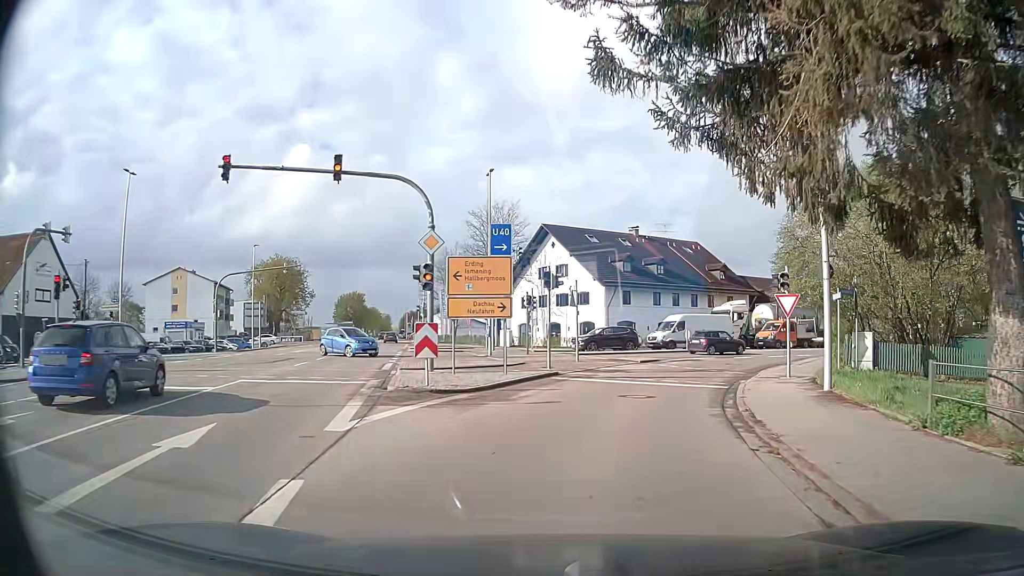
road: secondary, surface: asphalt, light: Day
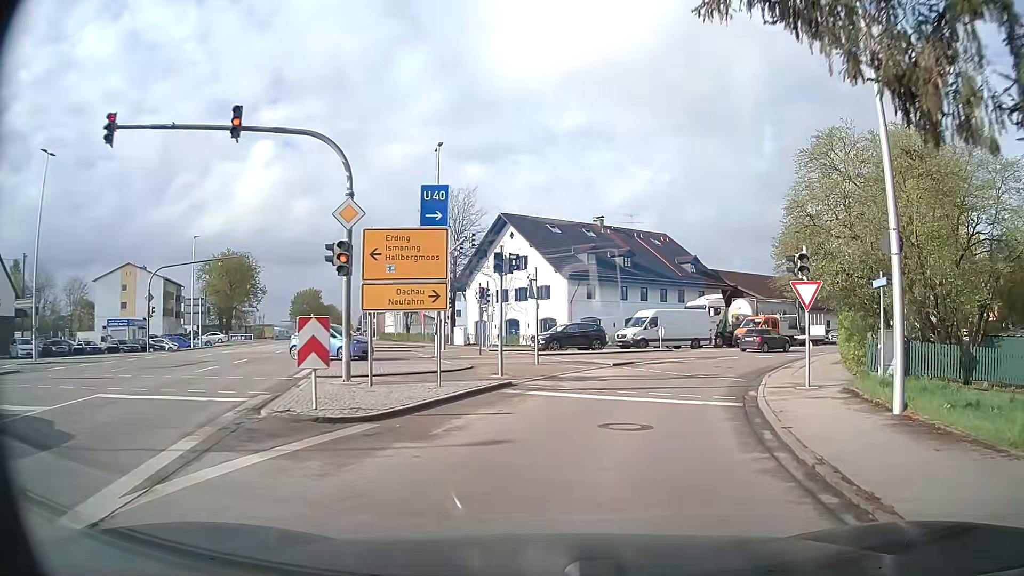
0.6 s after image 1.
(+0.1, +4.8) m; +2°
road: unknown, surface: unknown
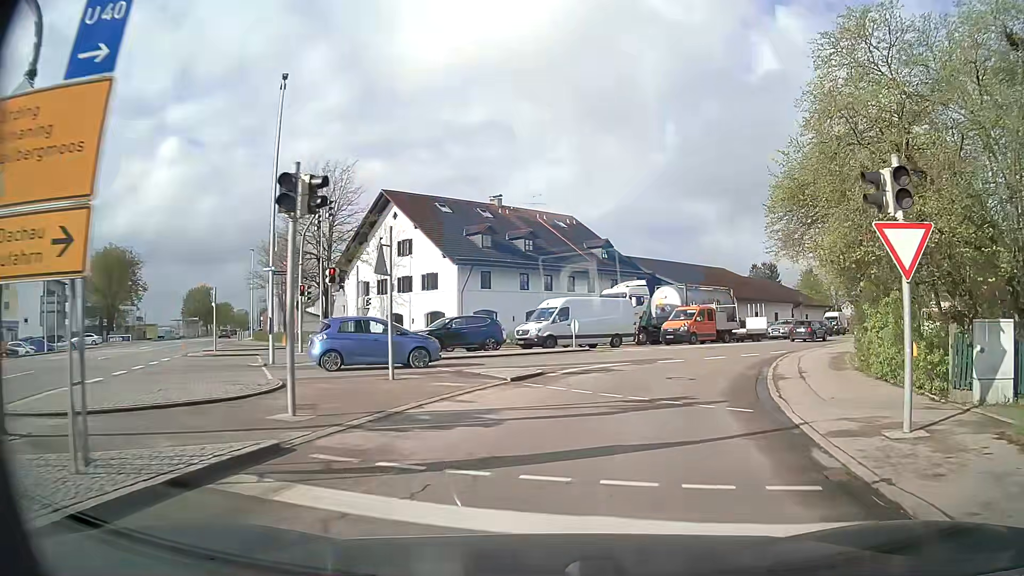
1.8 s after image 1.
(+0.7, +9.0) m; +9°
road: secondary_link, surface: asphalt
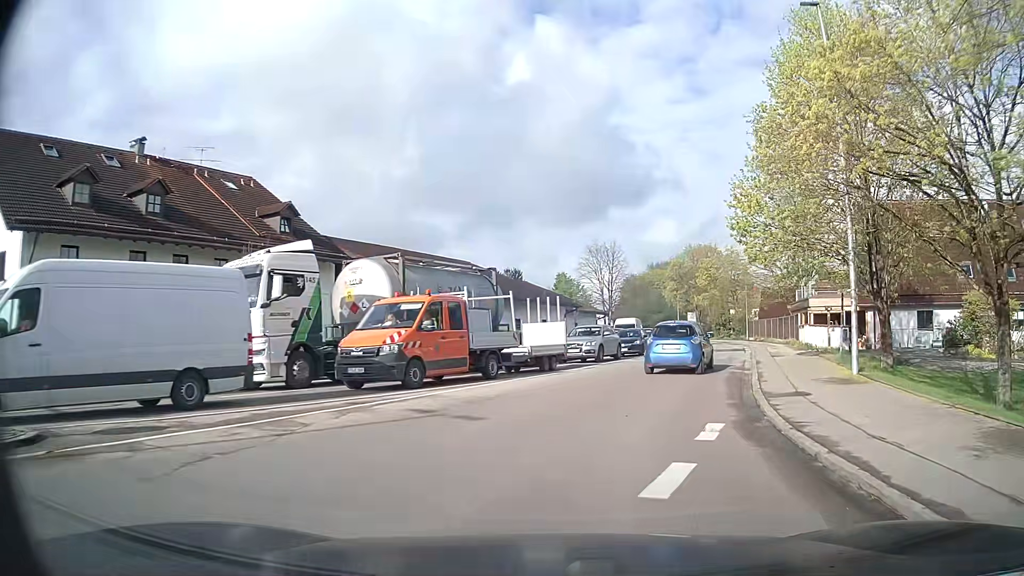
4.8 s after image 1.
(+4.6, +23.1) m; +22°
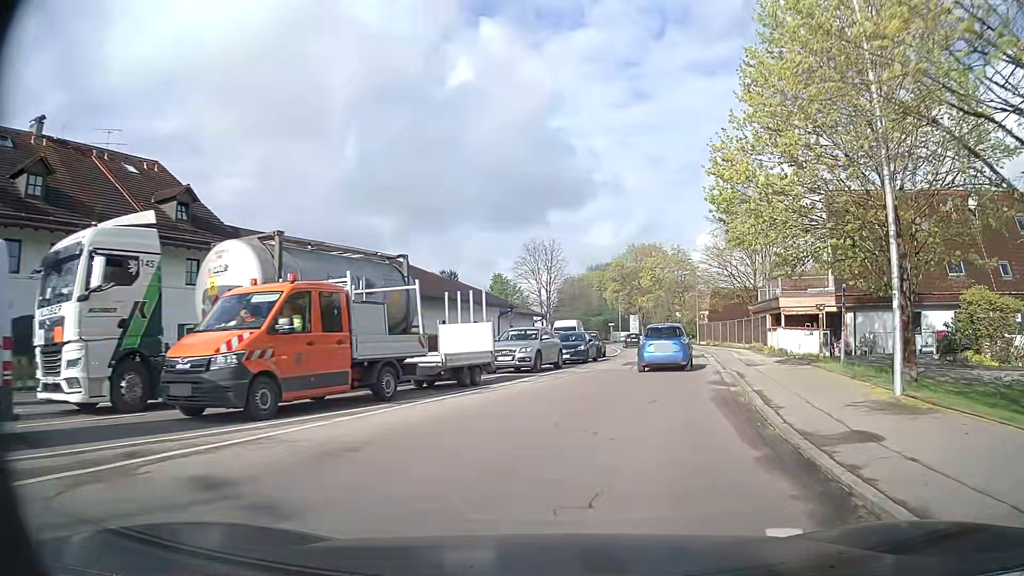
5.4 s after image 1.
(+0.3, +5.4) m; +6°
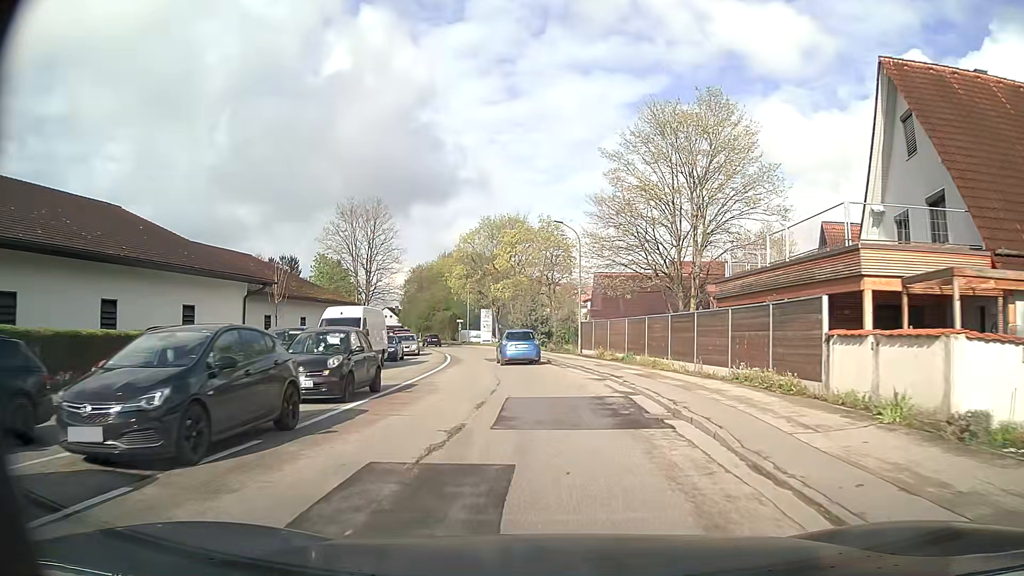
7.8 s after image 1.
(+3.6, +23.3) m; +12°
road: secondary
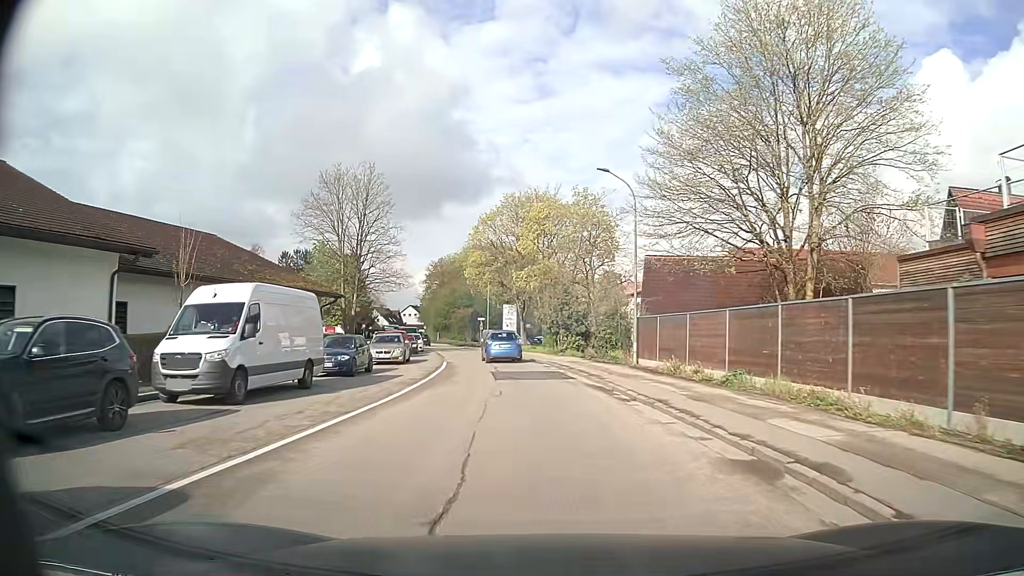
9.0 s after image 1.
(-0.2, +13.0) m; -3°
